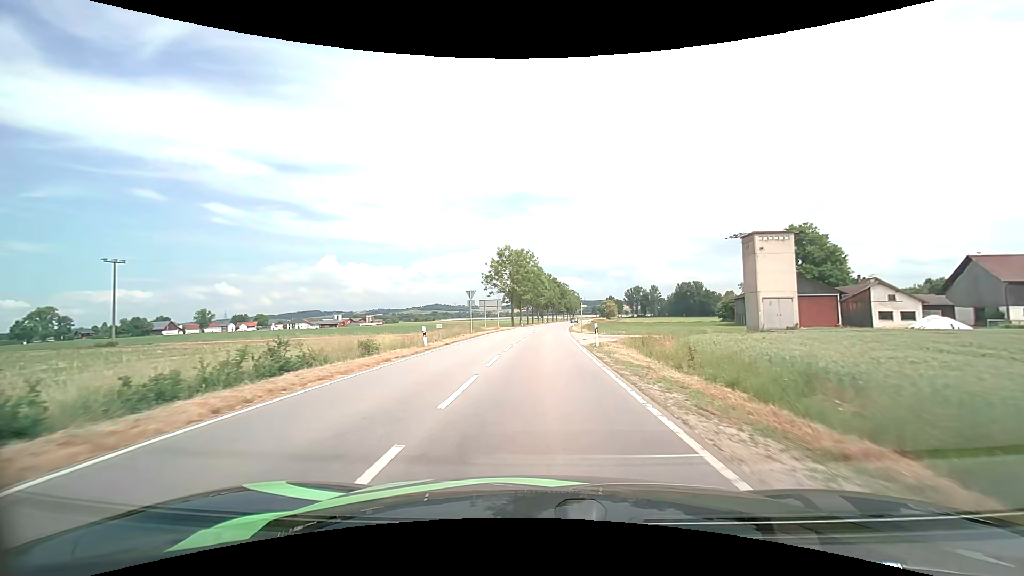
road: tertiary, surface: asphalt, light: Day
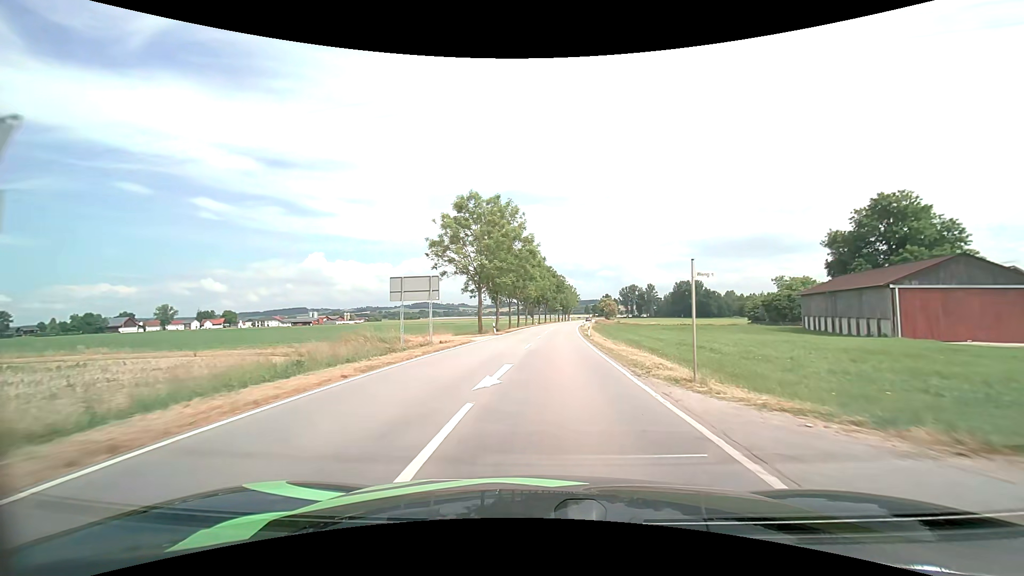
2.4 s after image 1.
(+0.2, +34.5) m; +1°
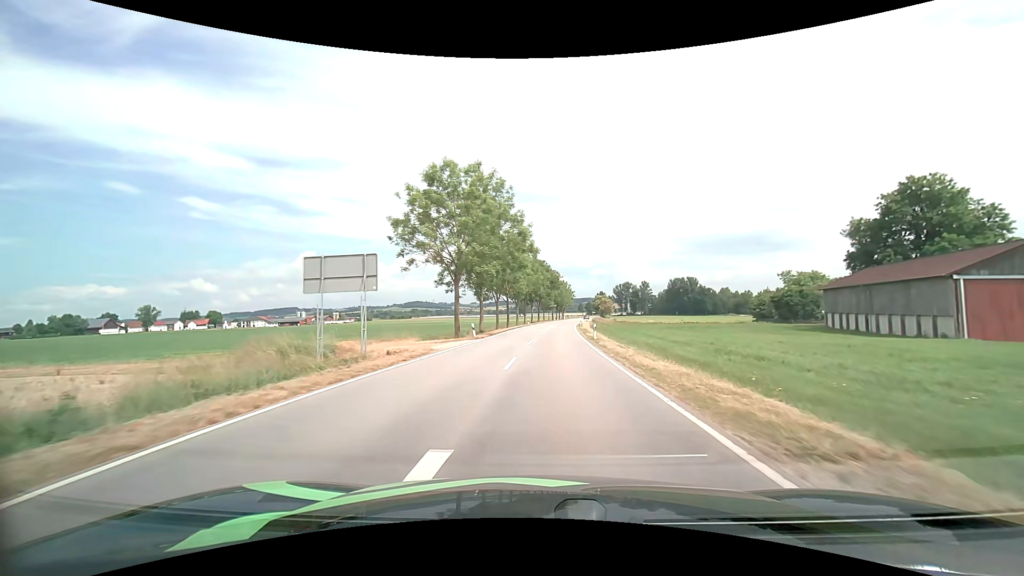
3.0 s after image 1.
(+0.1, +9.2) m; +1°
(0, +10) (0, +20) (+1, +30) (+1, +40) (+2, +50) (+2, +60) (+3, +70) (+4, +80) (+5, +90) (+6, +100) m
